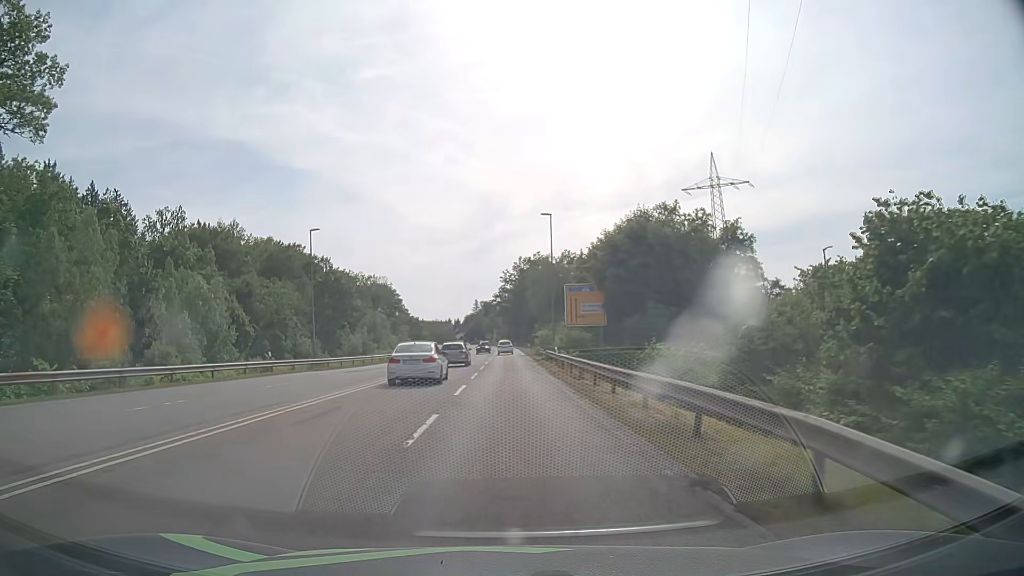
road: secondary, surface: asphalt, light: Day
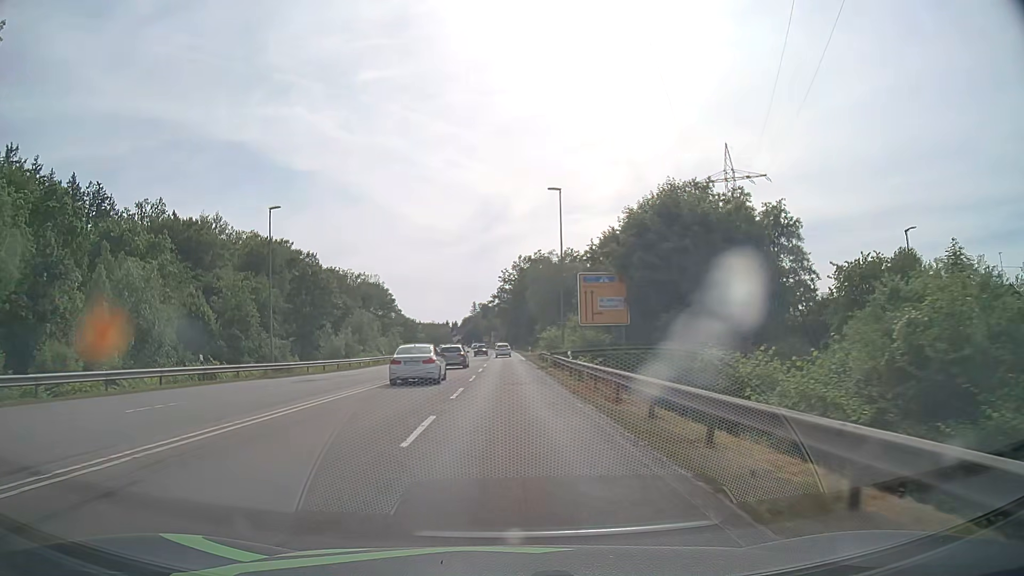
(0.0, +8.8) m; 0°
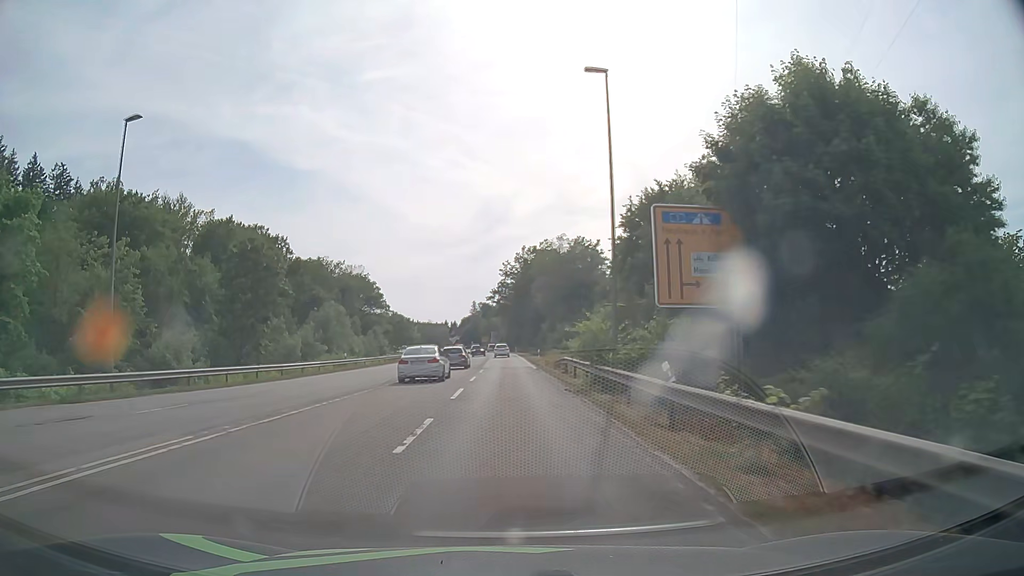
(0.0, +17.8) m; 0°
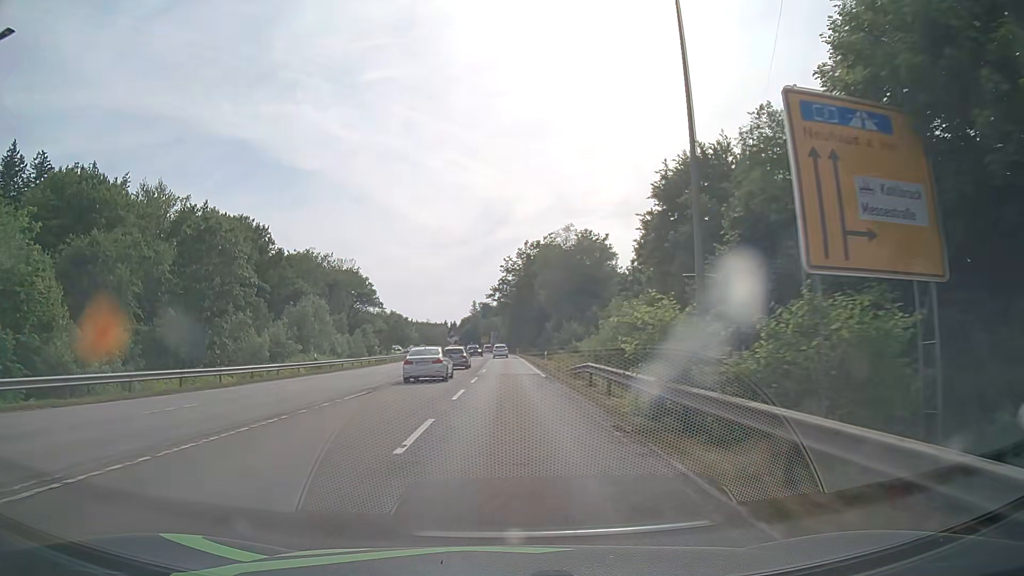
(0.0, +9.0) m; 0°
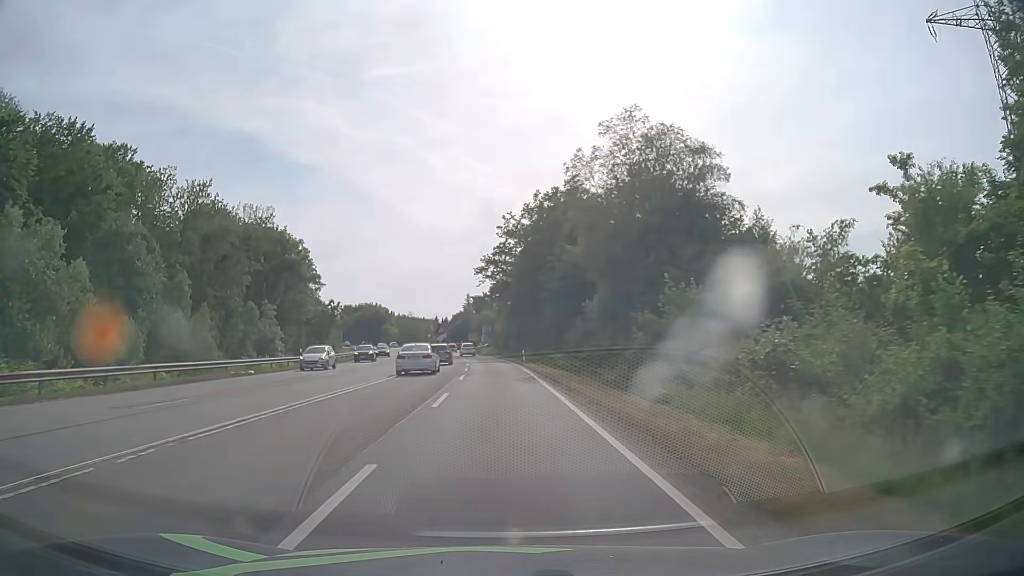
(+0.2, +45.2) m; +1°
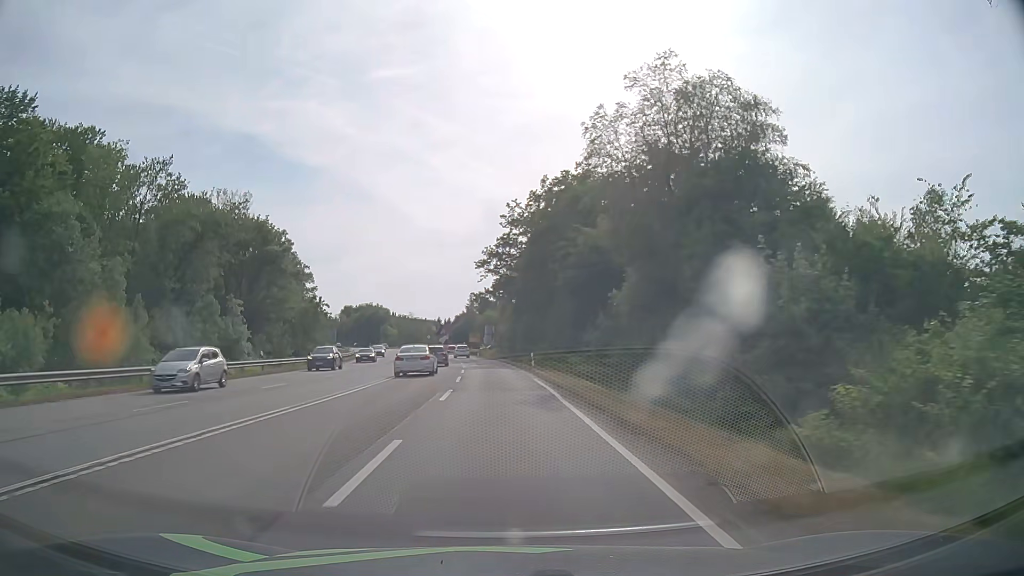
(-0.1, +9.1) m; -1°
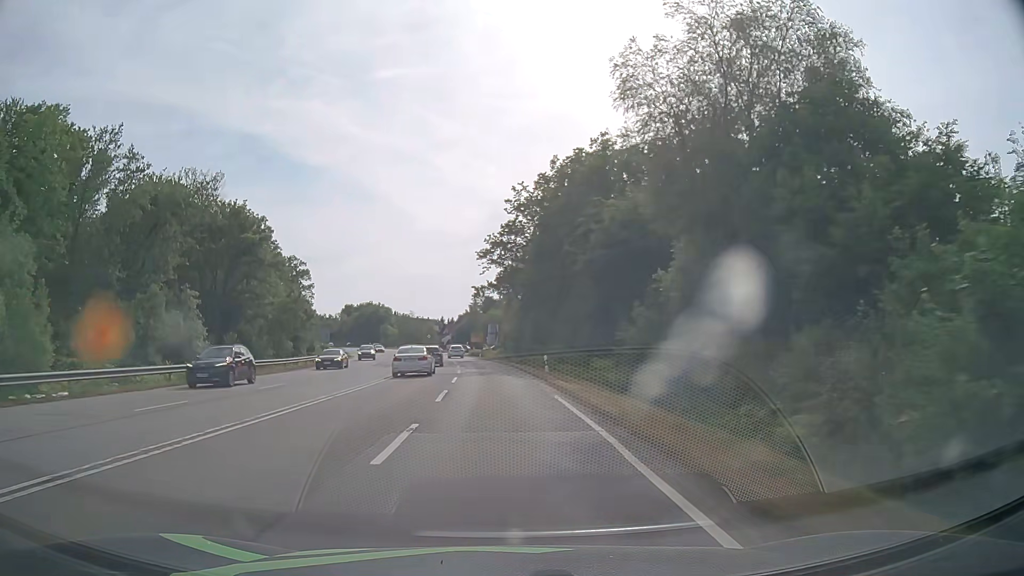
(0.0, +9.1) m; 0°
